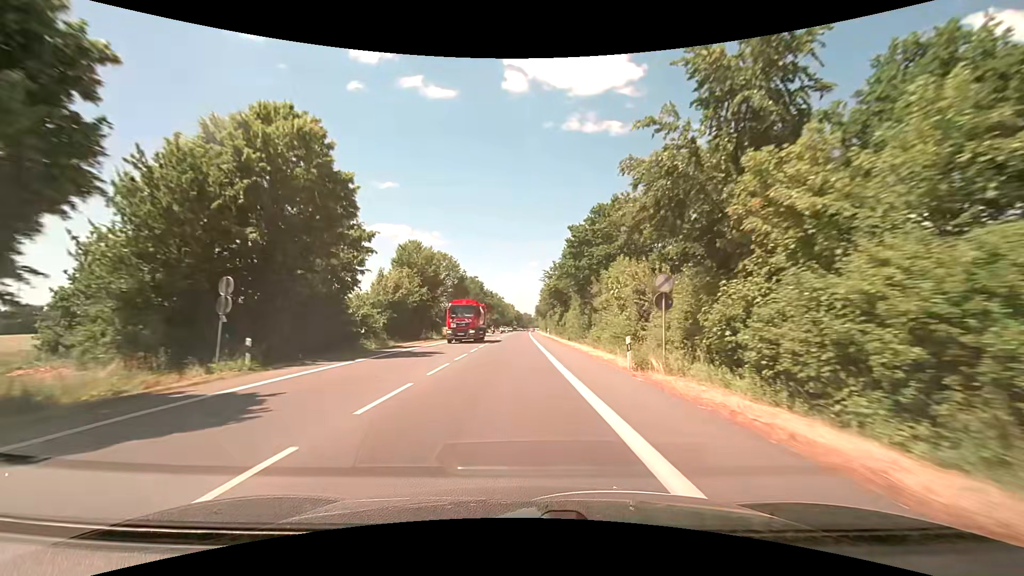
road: primary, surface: asphalt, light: Day
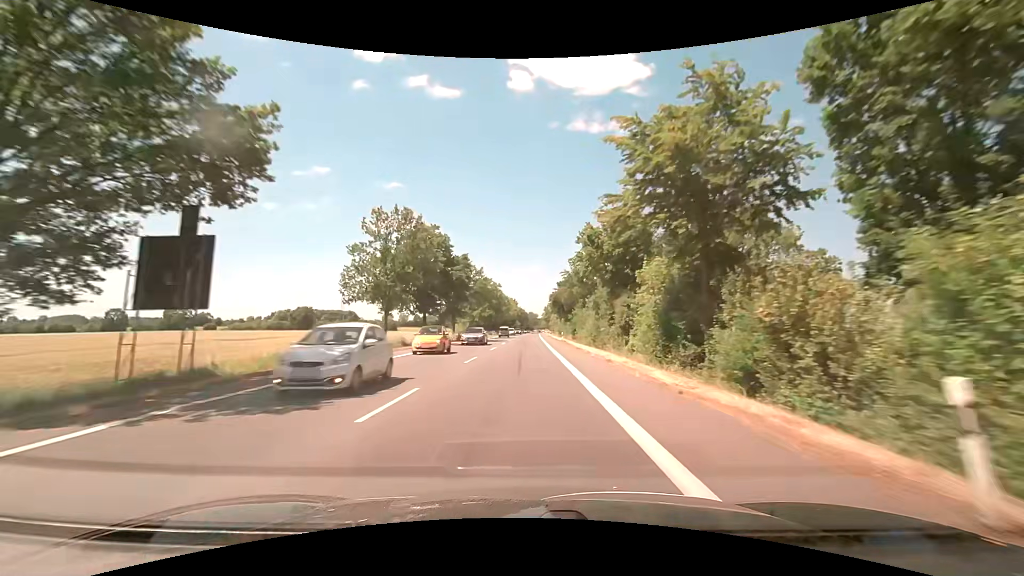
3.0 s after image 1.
(-0.5, +61.4) m; -1°
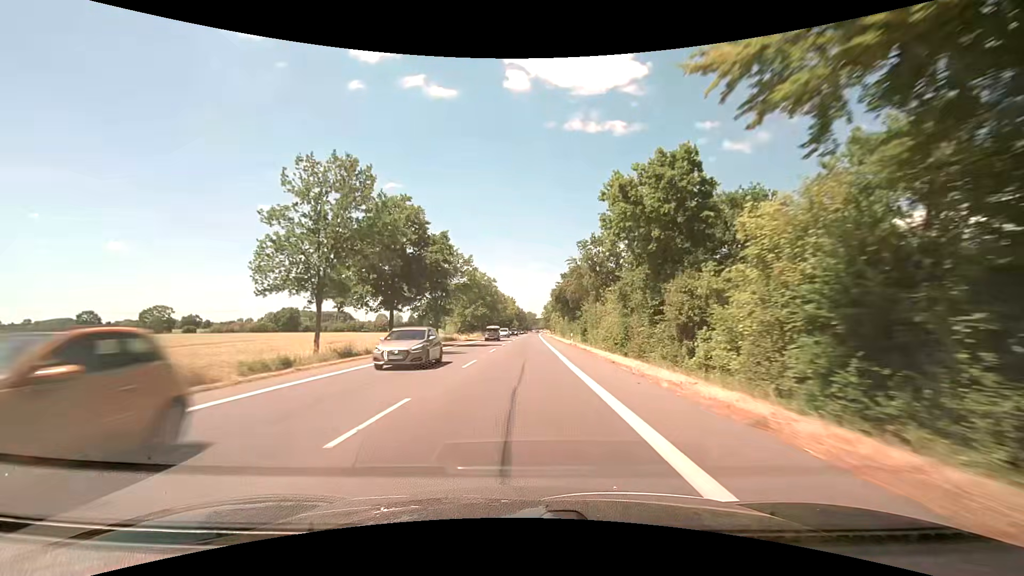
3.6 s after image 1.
(0.0, +13.5) m; 0°
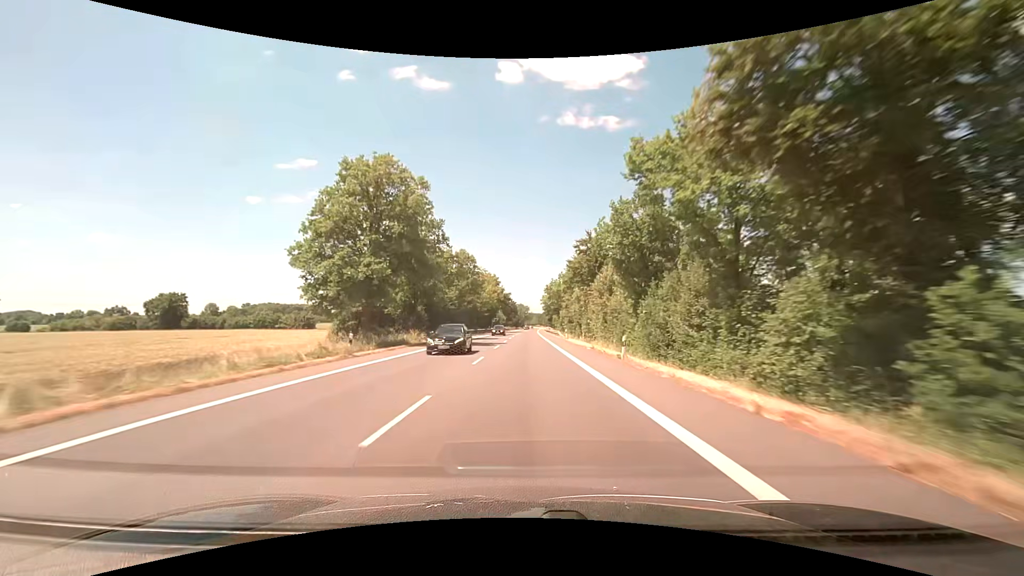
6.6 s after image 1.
(+0.5, +73.0) m; +1°
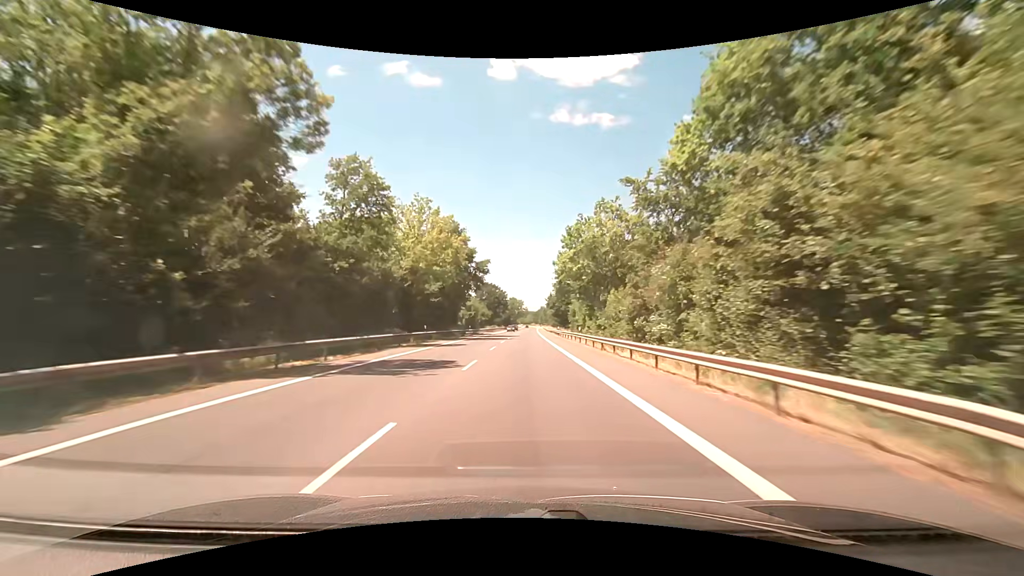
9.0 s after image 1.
(+0.4, +63.4) m; +1°
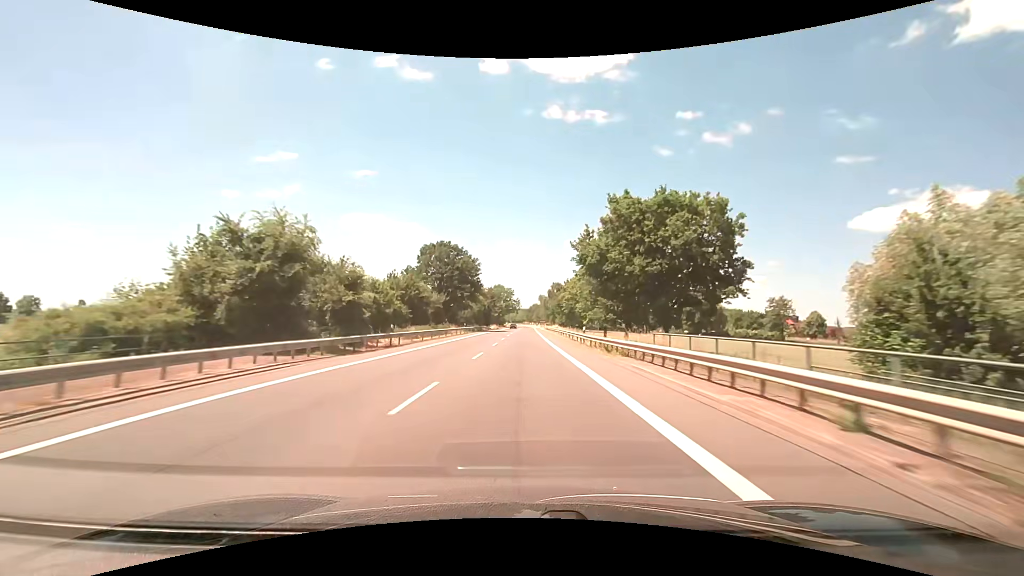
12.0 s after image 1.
(+0.7, +79.7) m; +1°
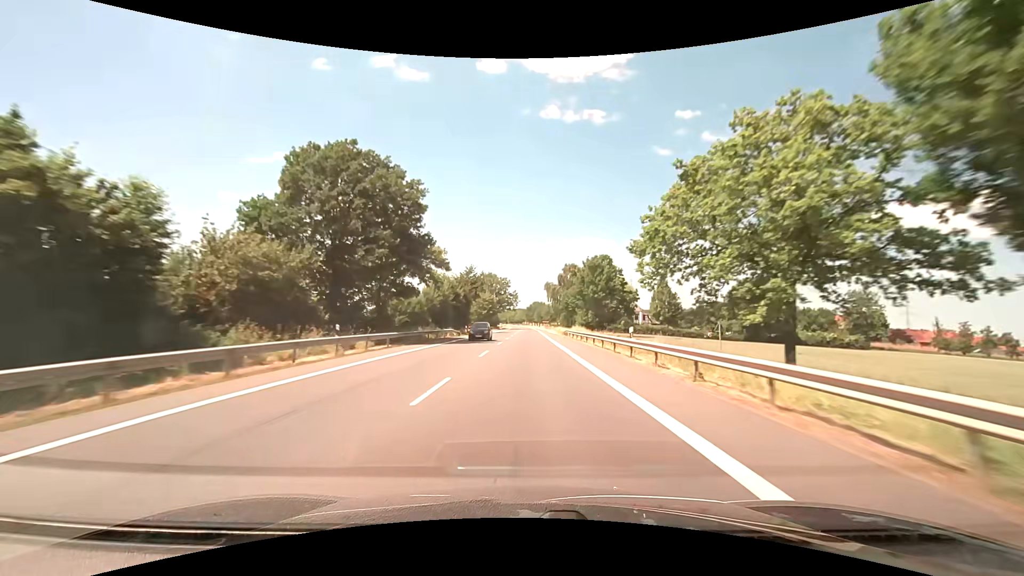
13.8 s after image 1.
(+0.1, +47.5) m; 0°
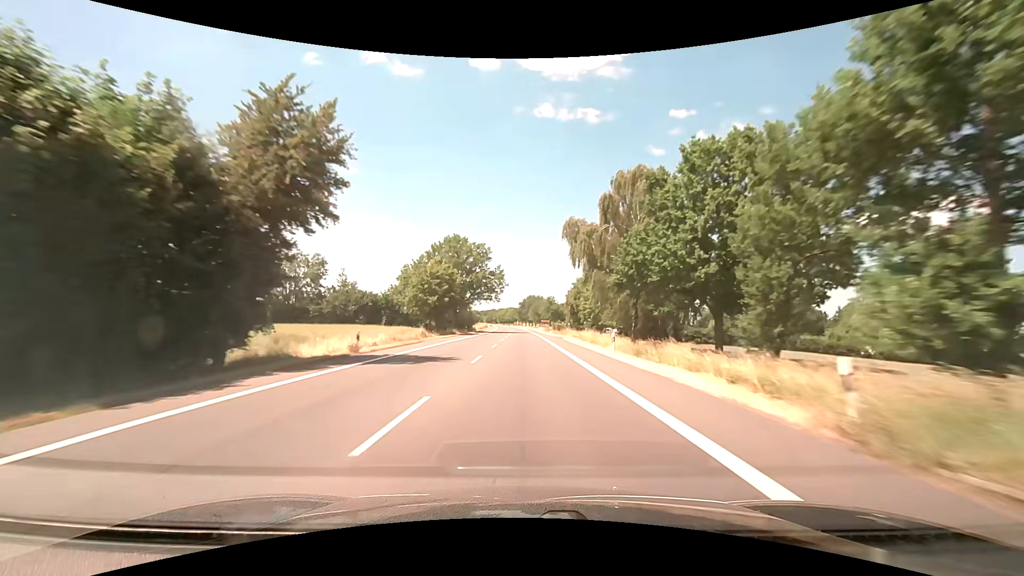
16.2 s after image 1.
(+0.4, +63.1) m; +1°
(0, +10) (0, +20) (0, +30) (0, +40) (0, +50) (0, +60) (0, +70) (0, +80) (0, +90) (-1, +100) m
